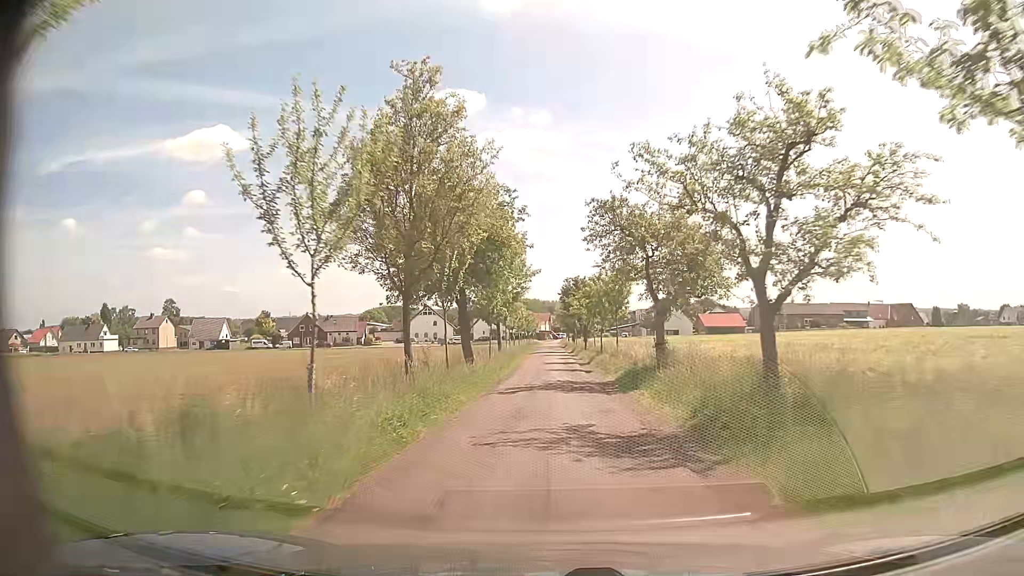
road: residential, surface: asphalt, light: Day
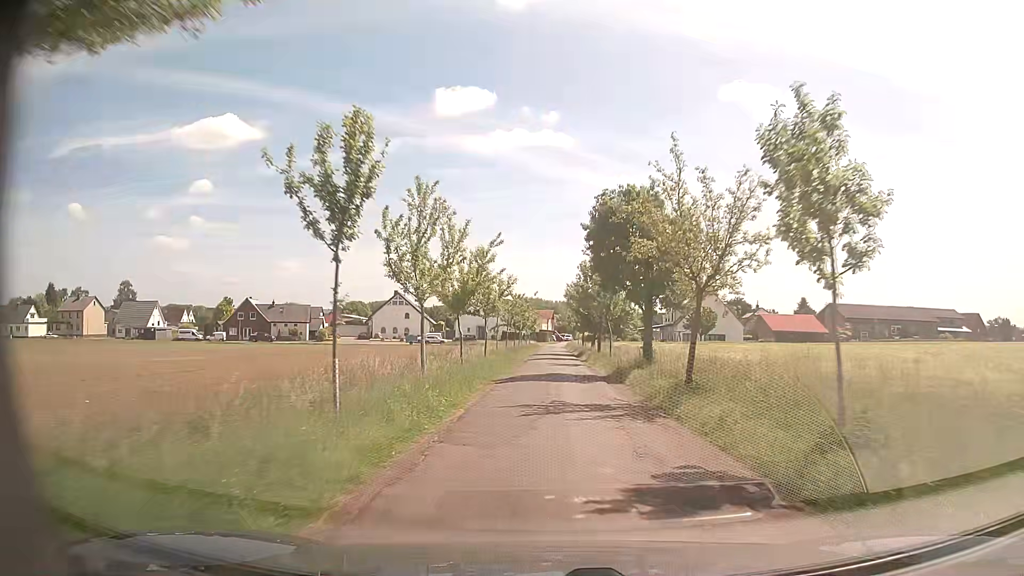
(-0.1, +37.9) m; 0°
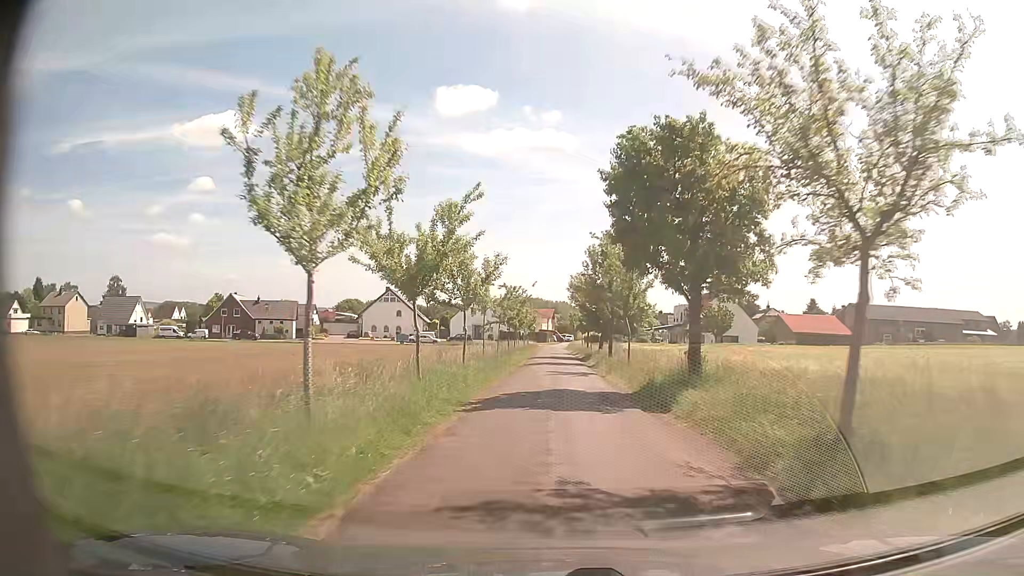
(0.0, +7.7) m; 0°
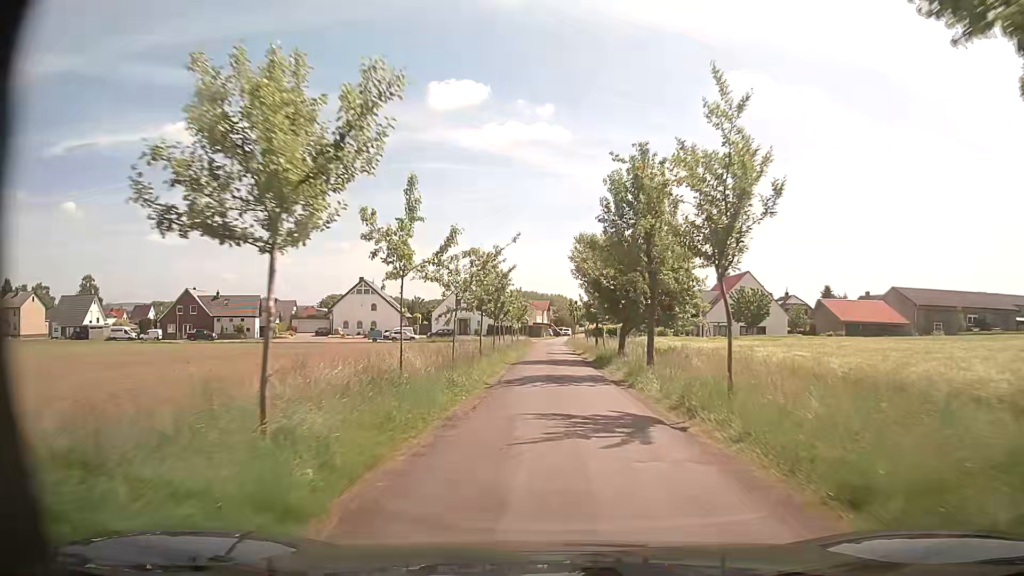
(+0.1, +15.5) m; +1°
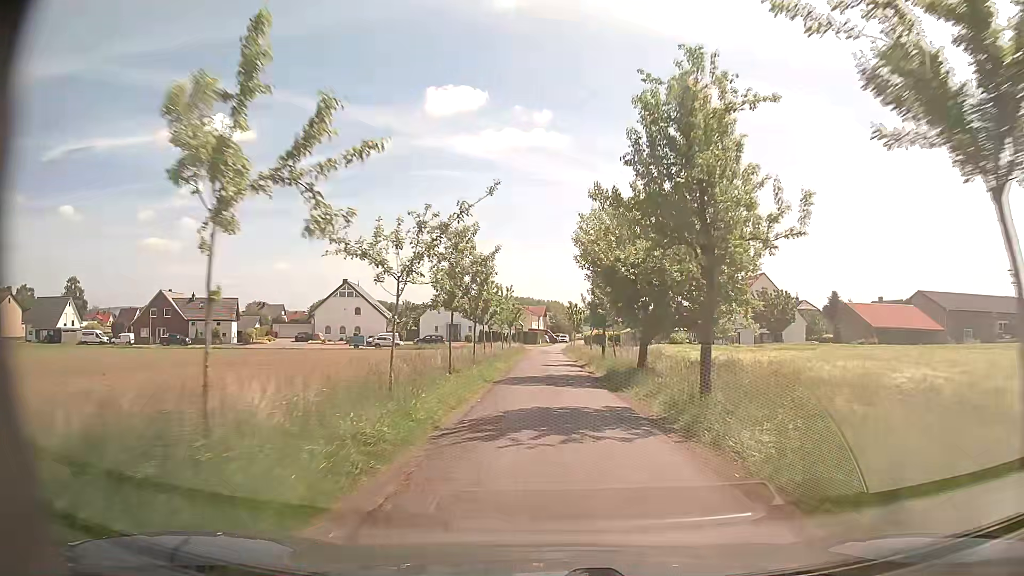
(0.0, +7.8) m; 0°
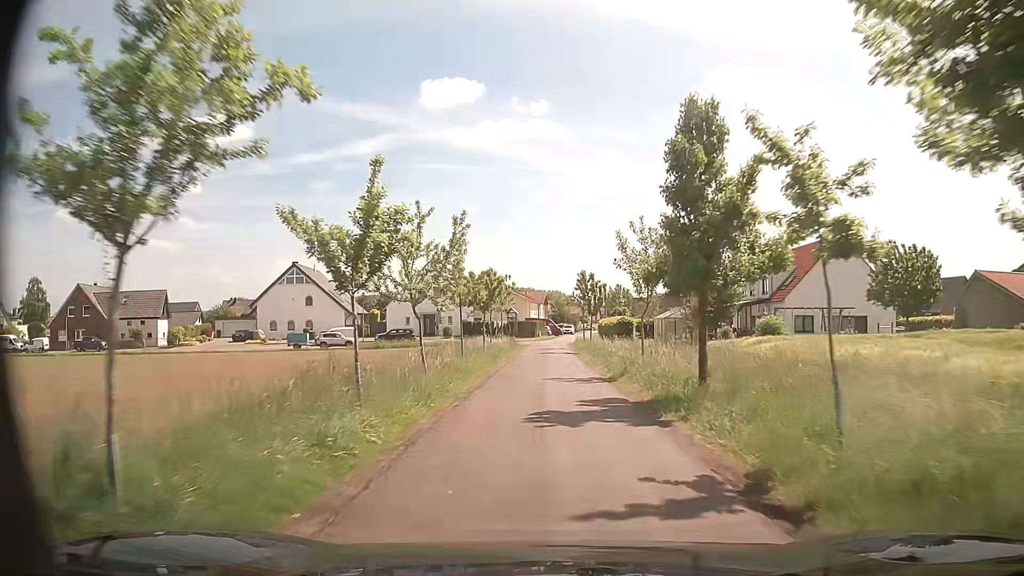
(0.0, +22.5) m; -1°
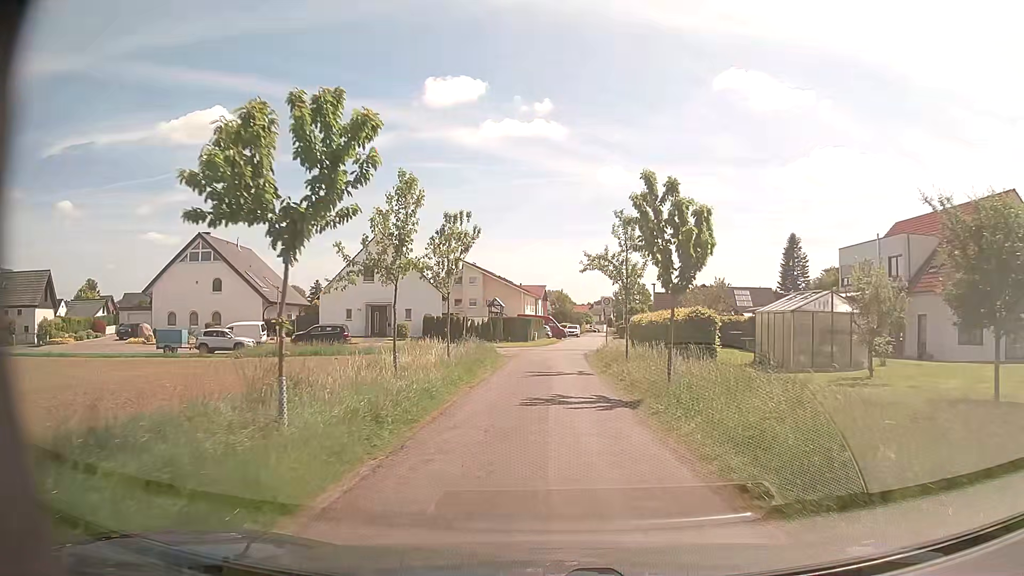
(+0.1, +24.7) m; 0°
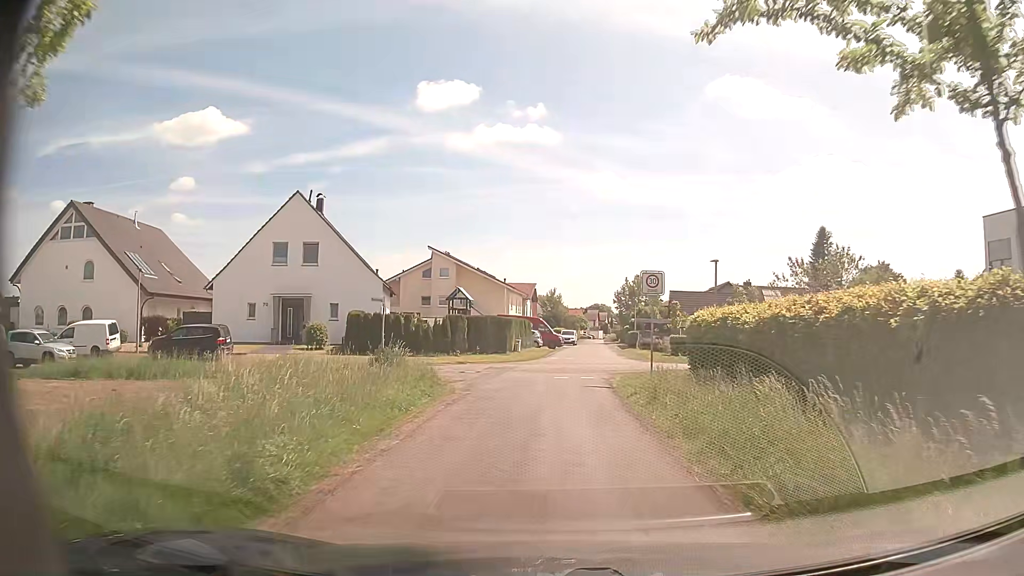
(+0.1, +18.6) m; +1°
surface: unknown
